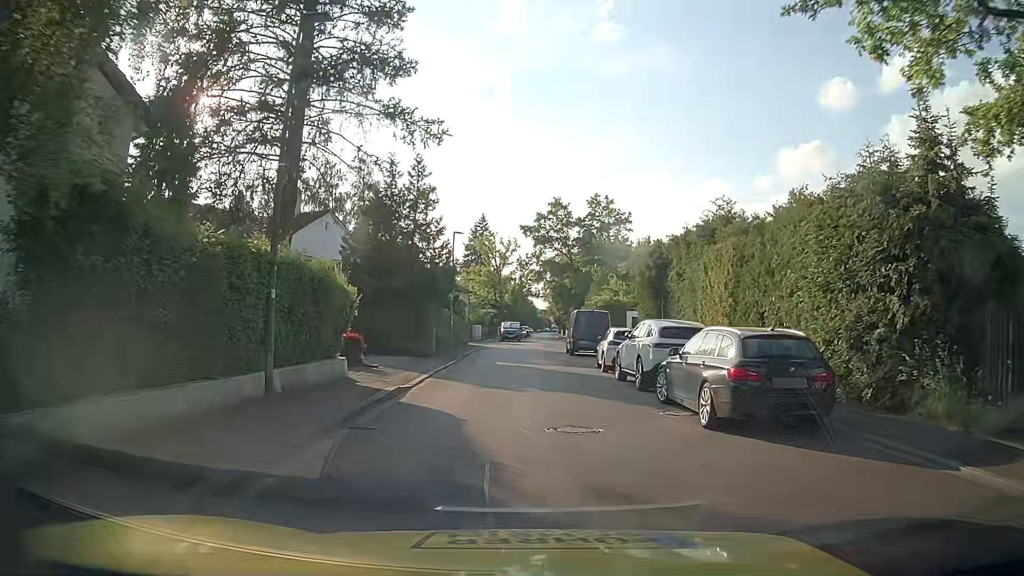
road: residential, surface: asphalt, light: Day
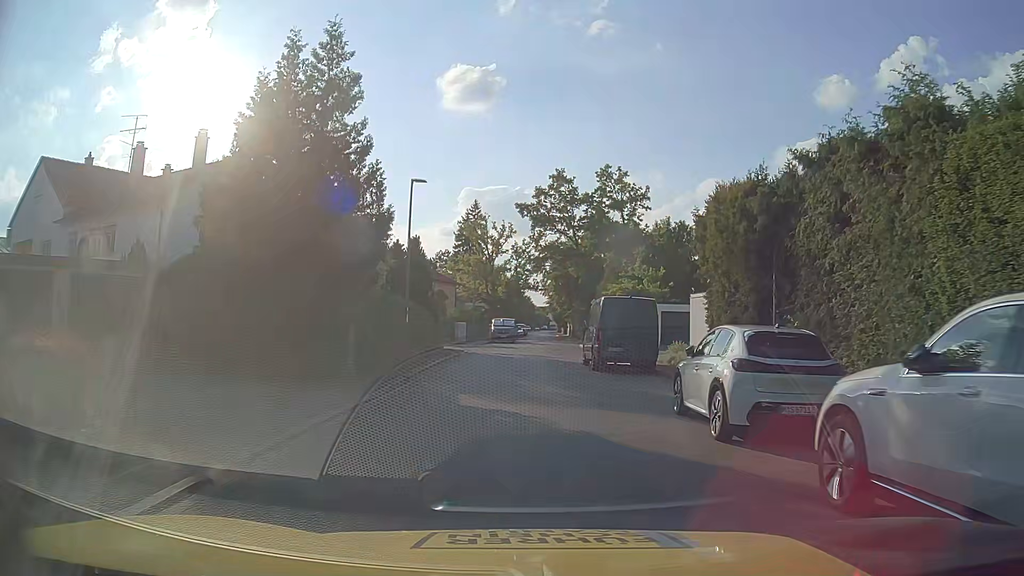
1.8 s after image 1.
(0.0, +13.3) m; -1°
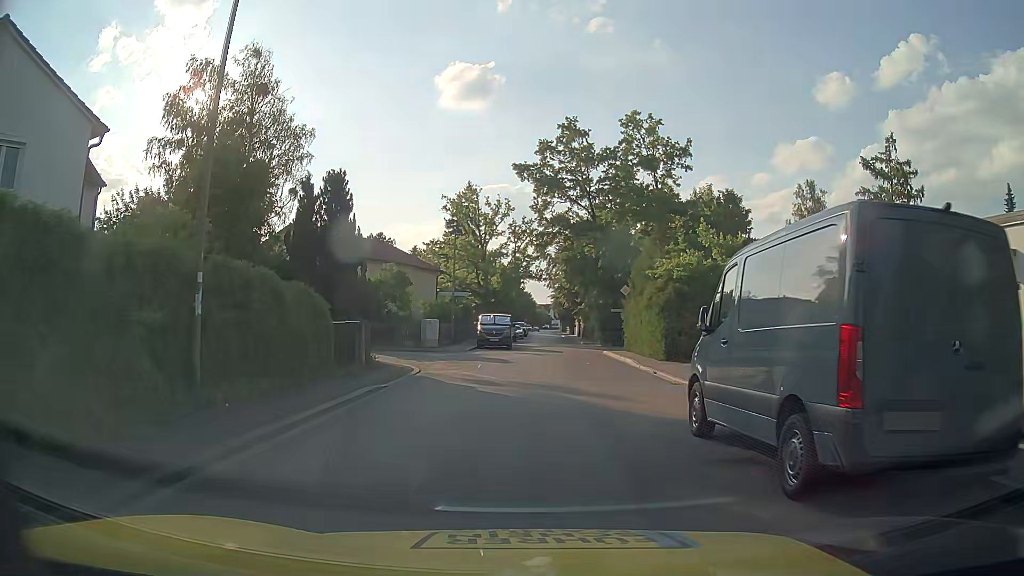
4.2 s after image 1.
(+0.3, +16.2) m; +1°
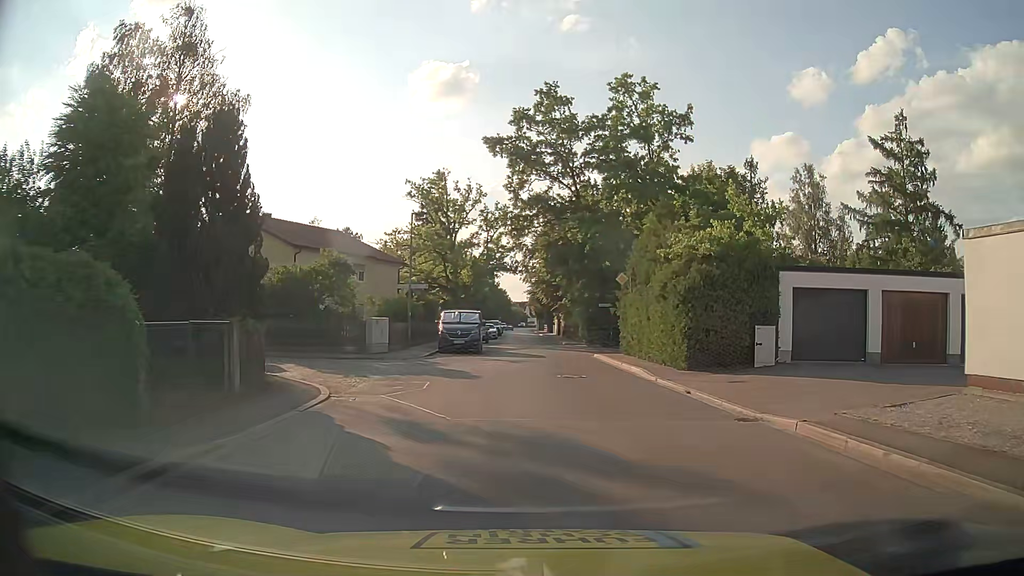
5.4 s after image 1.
(0.0, +7.1) m; +1°
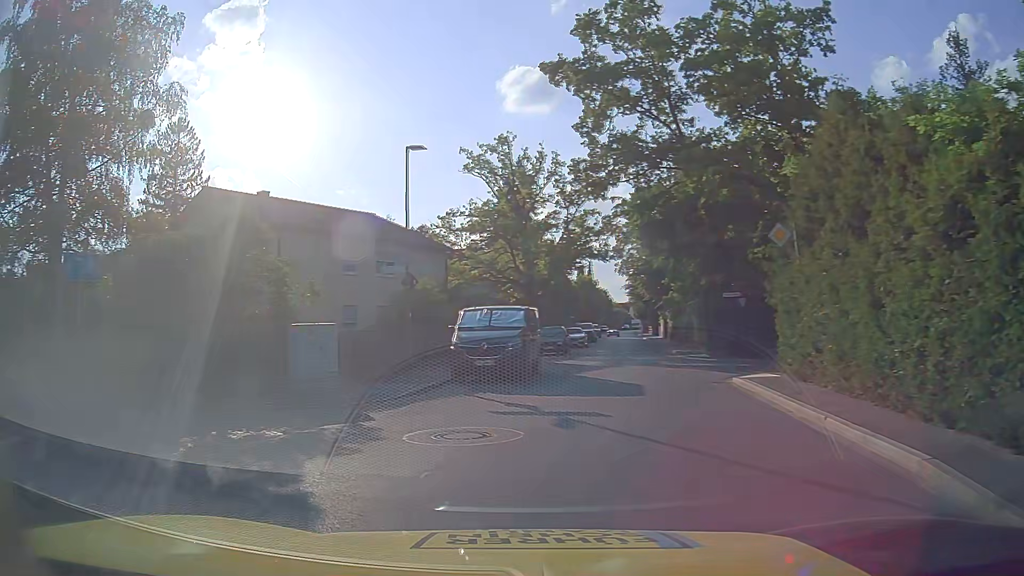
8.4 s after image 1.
(+1.0, +13.6) m; -8°
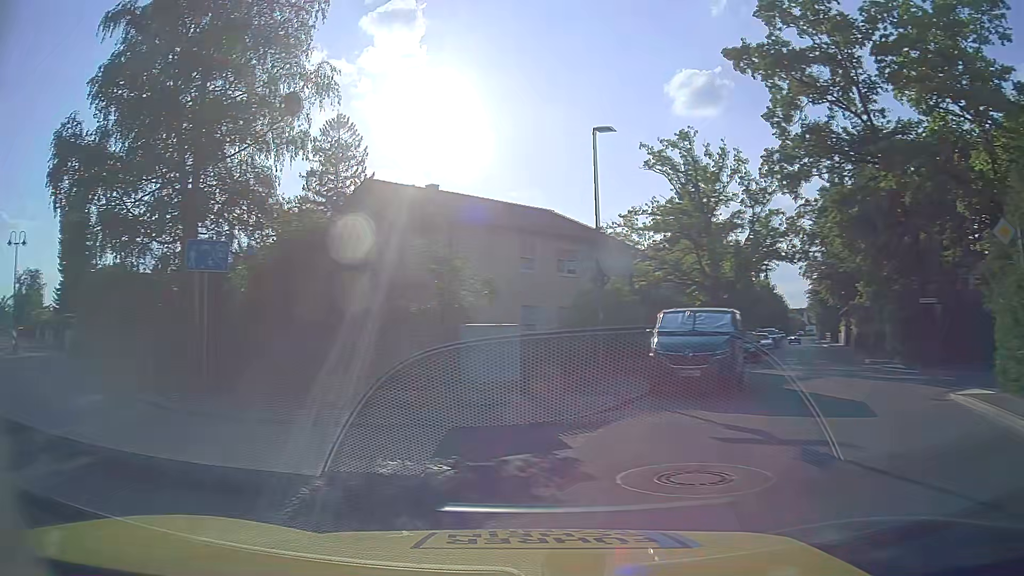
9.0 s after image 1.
(-0.3, +2.2) m; -16°
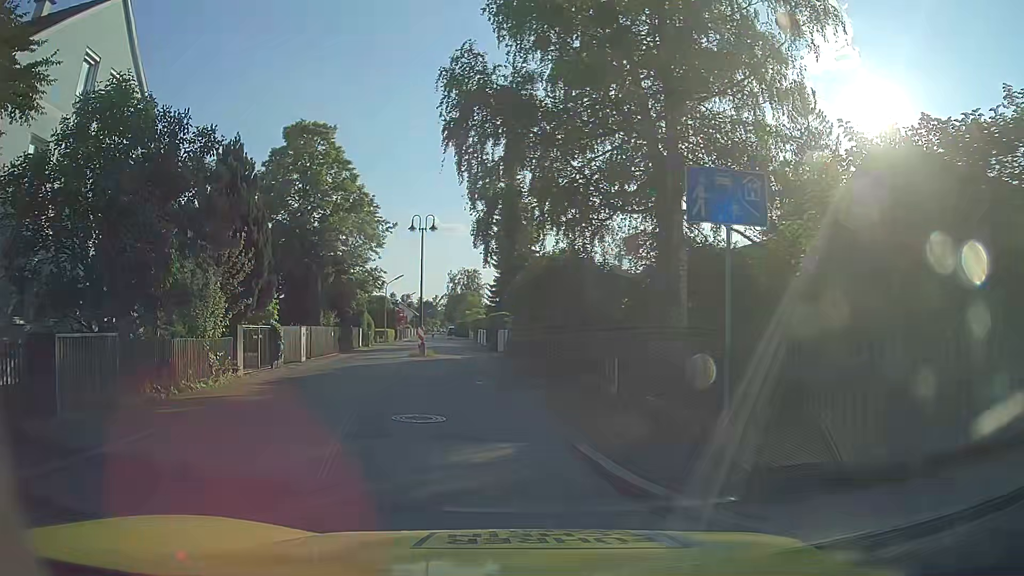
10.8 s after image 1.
(-2.3, +6.2) m; -38°
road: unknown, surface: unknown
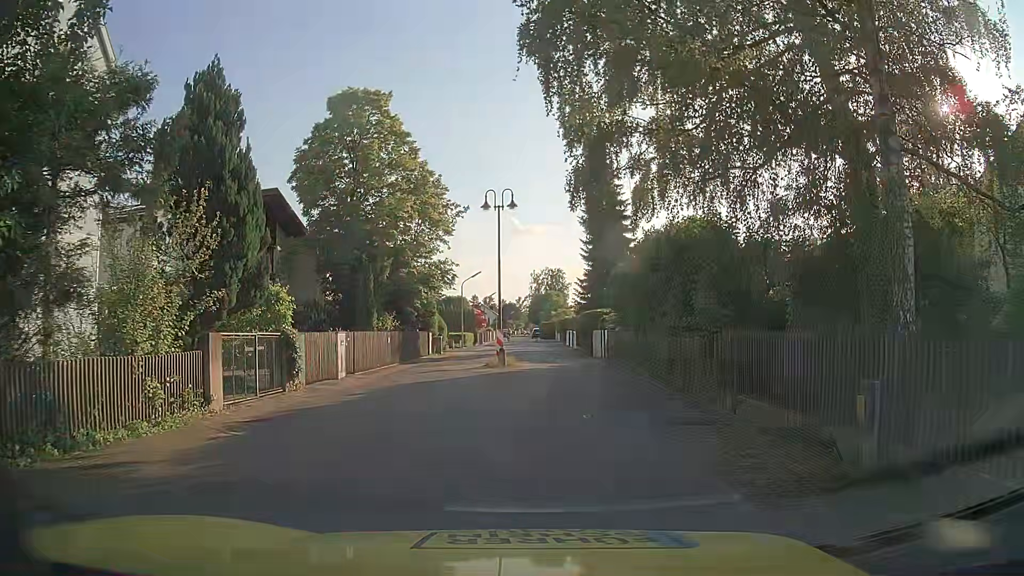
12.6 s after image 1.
(-0.7, +6.5) m; -8°
